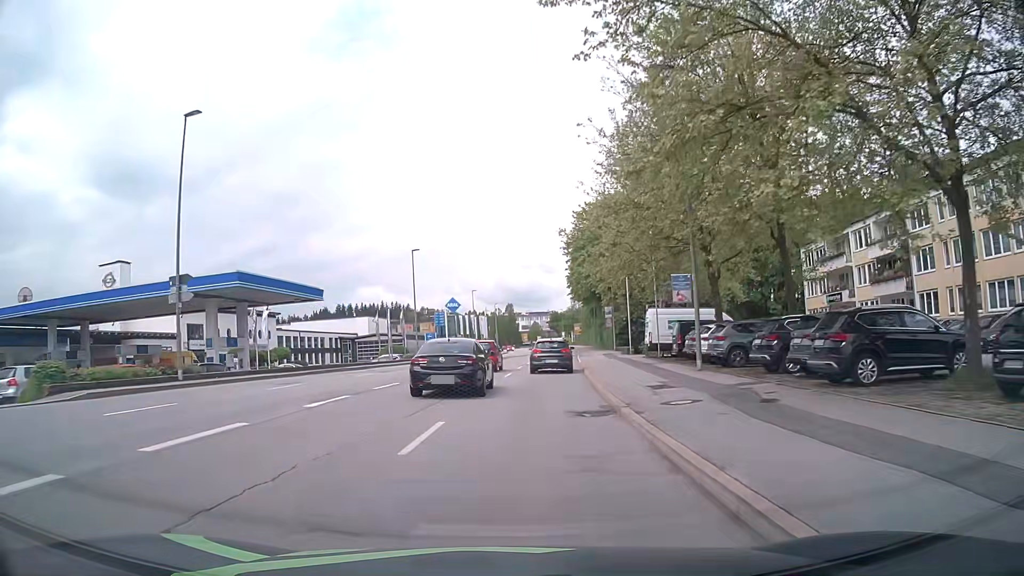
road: tertiary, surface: asphalt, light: Day
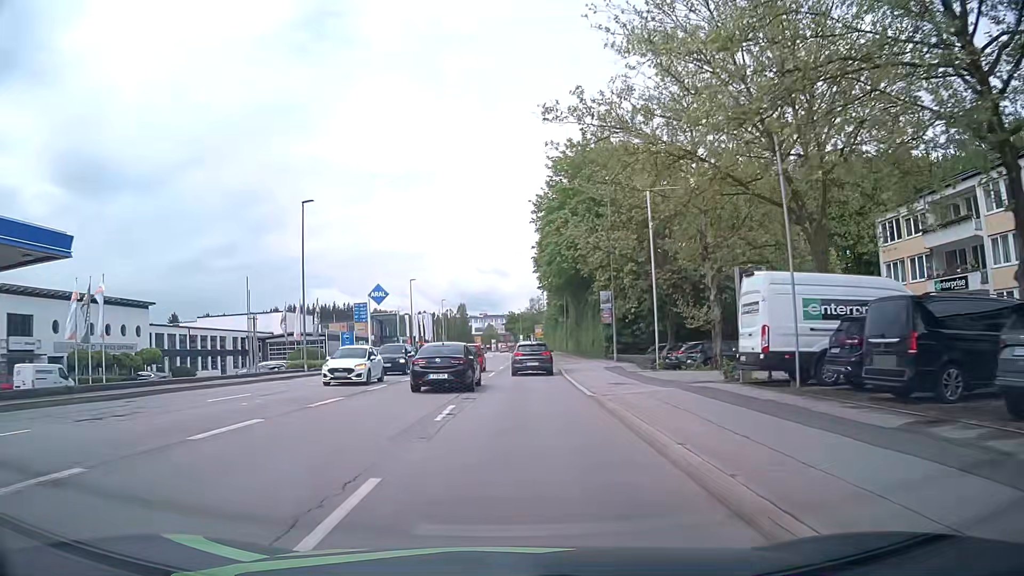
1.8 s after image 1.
(+0.7, +22.7) m; +3°
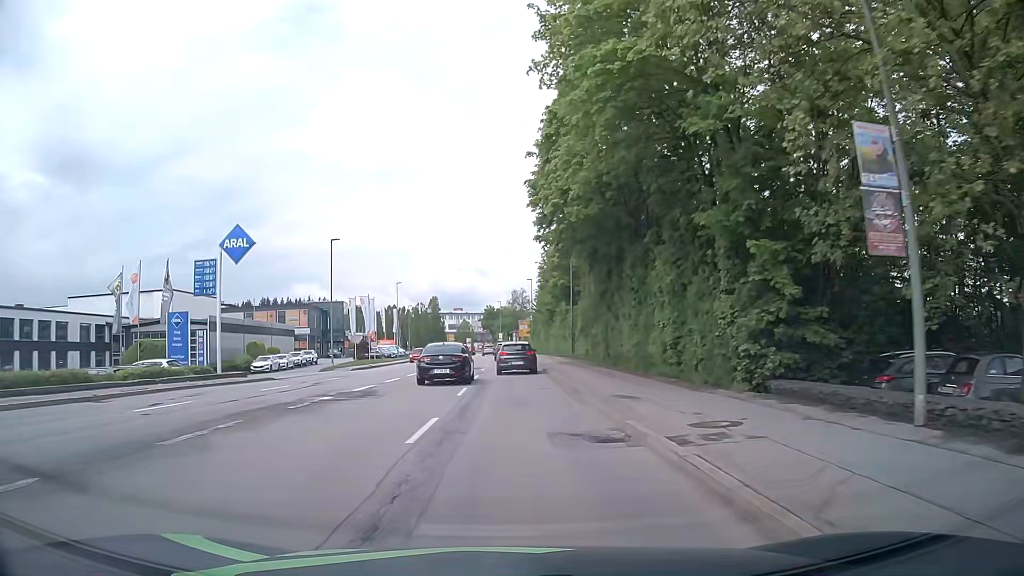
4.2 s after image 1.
(+0.9, +30.7) m; +2°
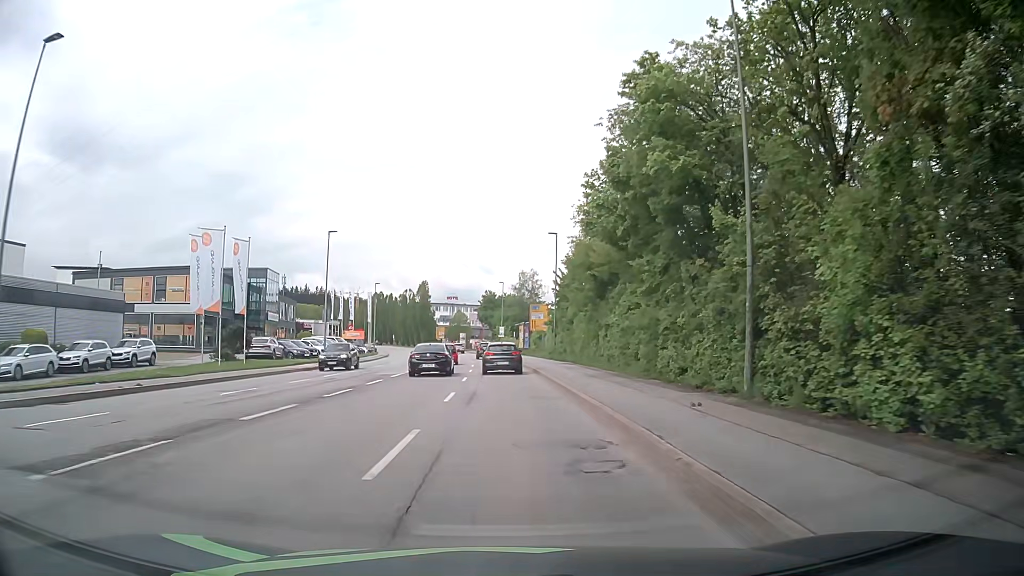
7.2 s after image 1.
(-0.1, +38.7) m; 0°
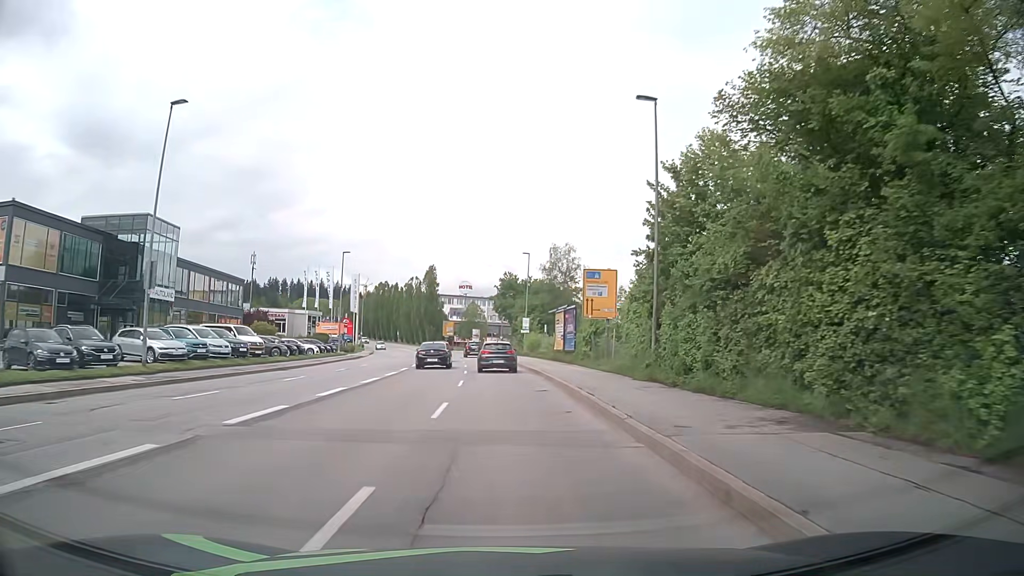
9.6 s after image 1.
(-0.4, +31.2) m; -1°
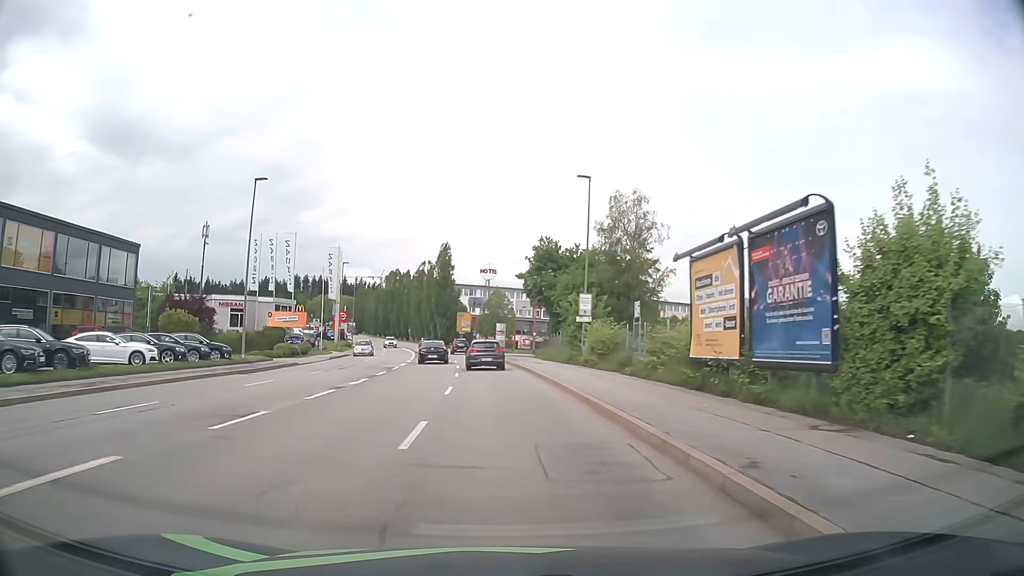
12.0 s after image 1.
(-0.7, +31.2) m; -3°
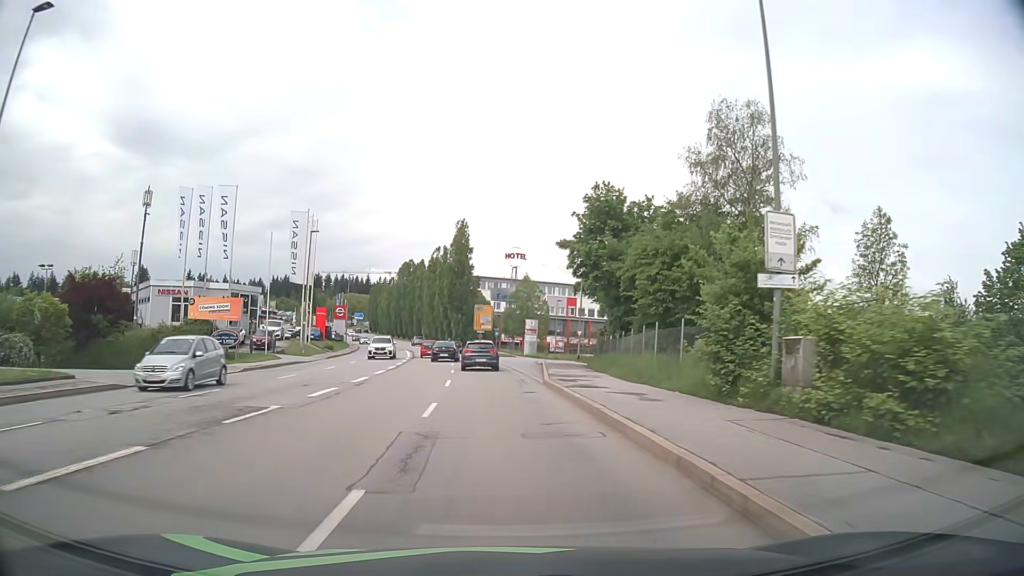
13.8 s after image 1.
(-0.6, +23.4) m; -2°
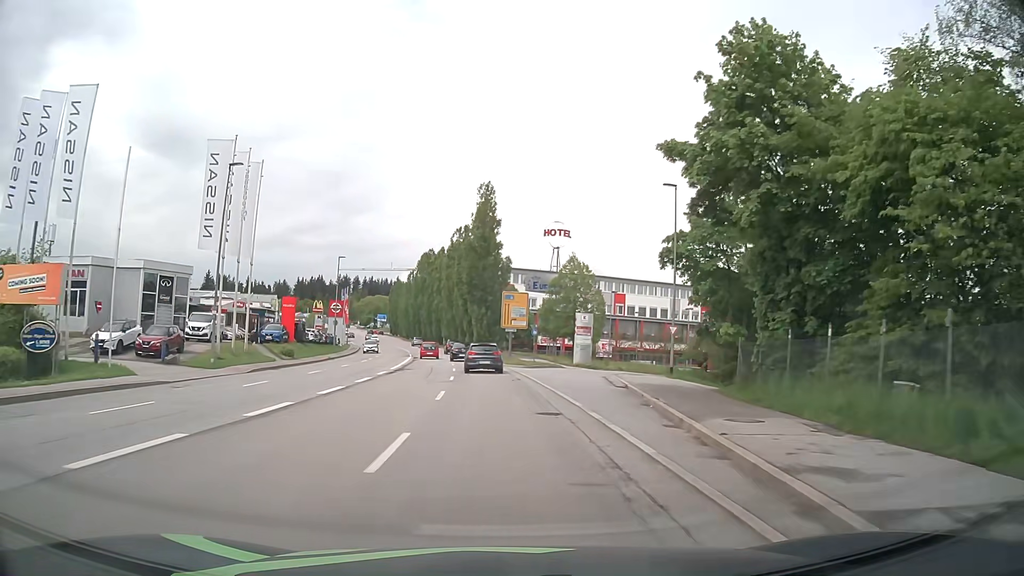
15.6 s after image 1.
(-0.5, +23.4) m; -3°
(0, +10) (0, +20) (-1, +30) (-2, +40) (-2, +50) (-4, +60) (-5, +70) (-6, +80) (-8, +90) (-10, +99) m
